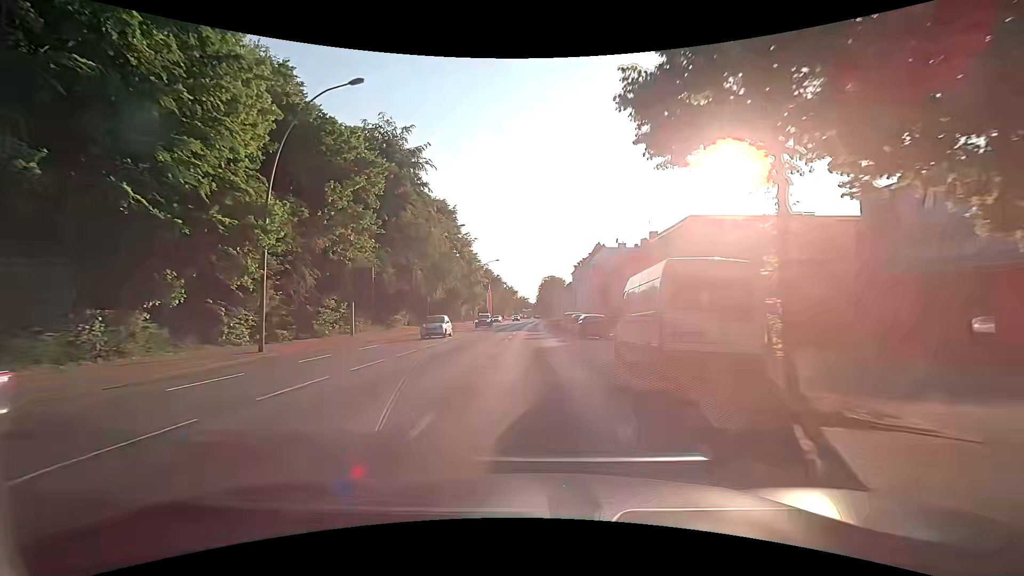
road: primary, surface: asphalt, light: Day
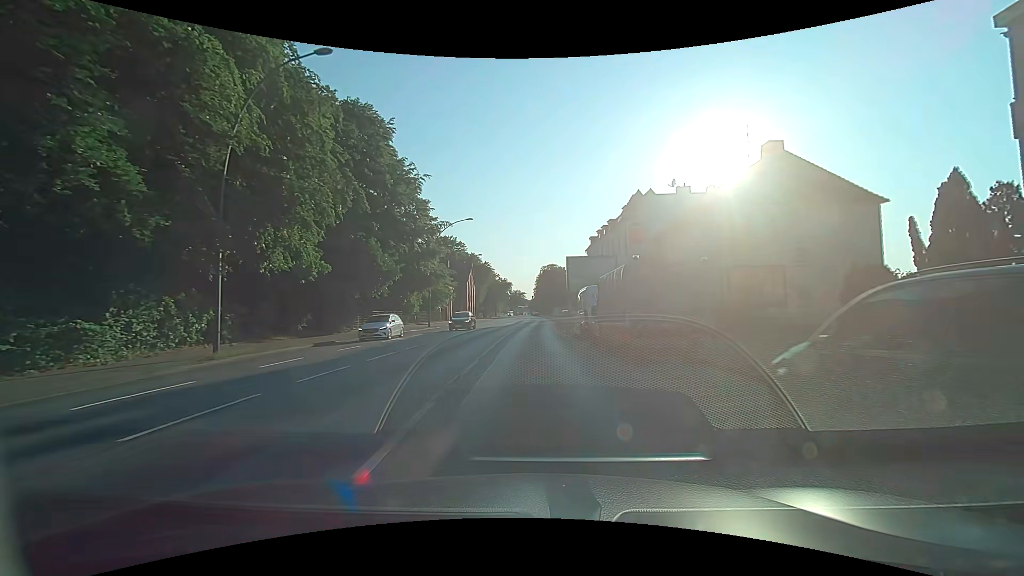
(+0.4, +38.4) m; +1°
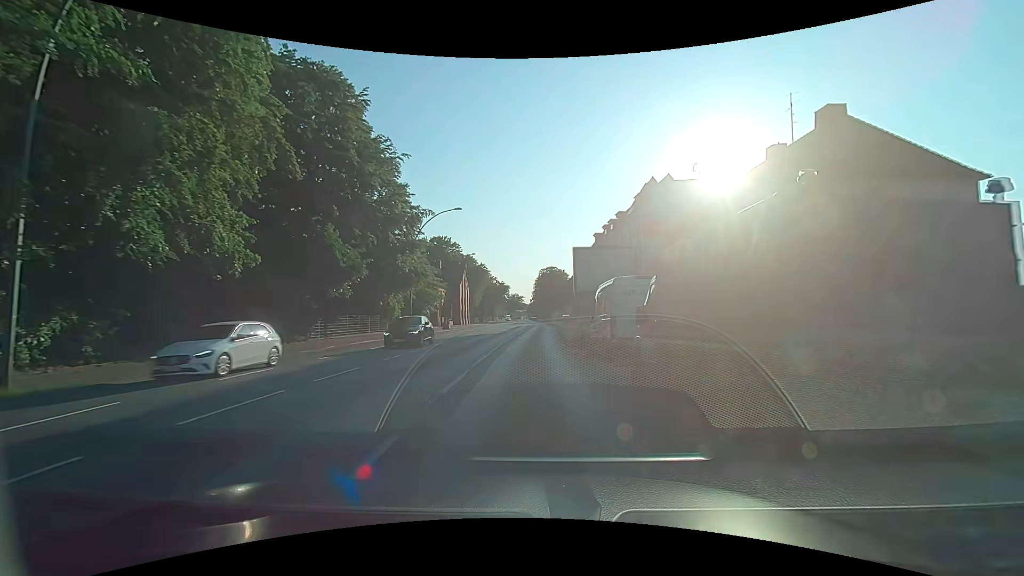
(0.0, +7.7) m; 0°
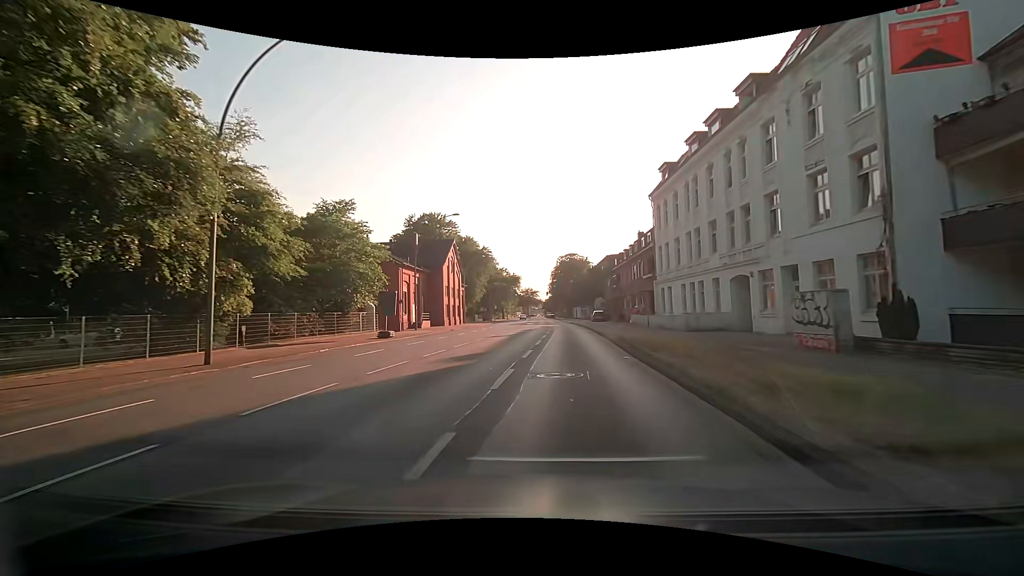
(-0.1, +31.1) m; -1°
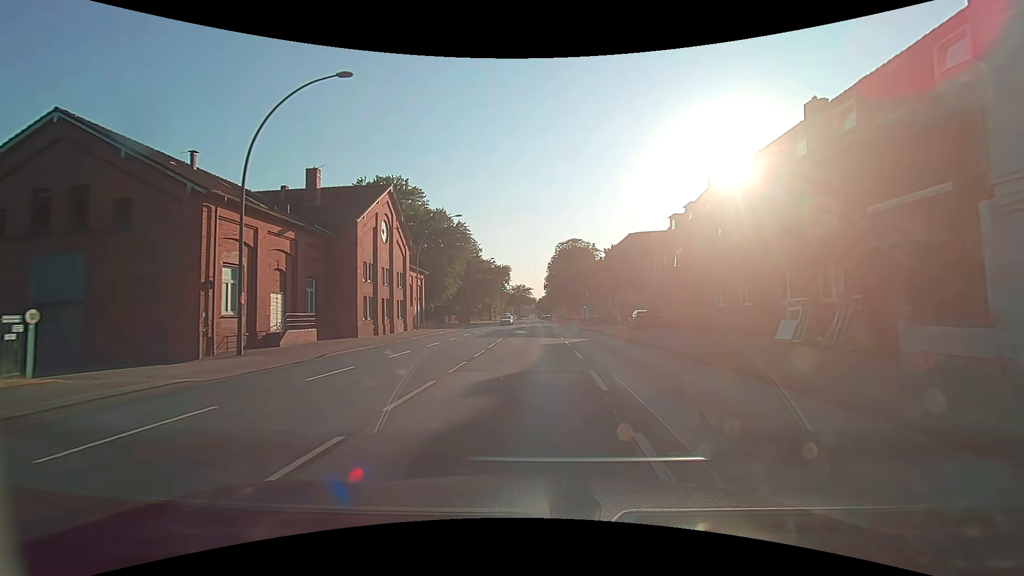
(-0.4, +31.0) m; 0°
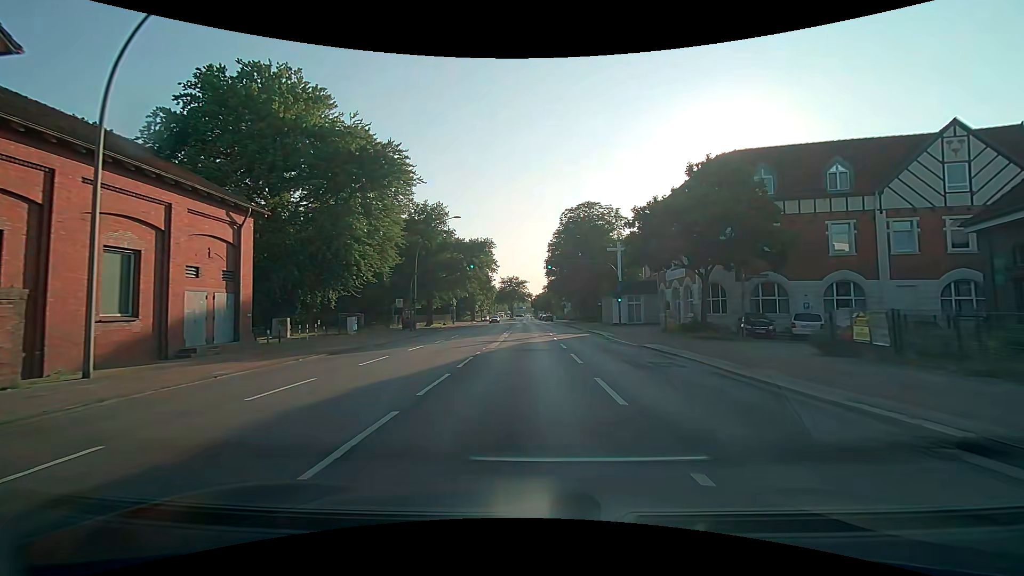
(+0.4, +38.7) m; +1°
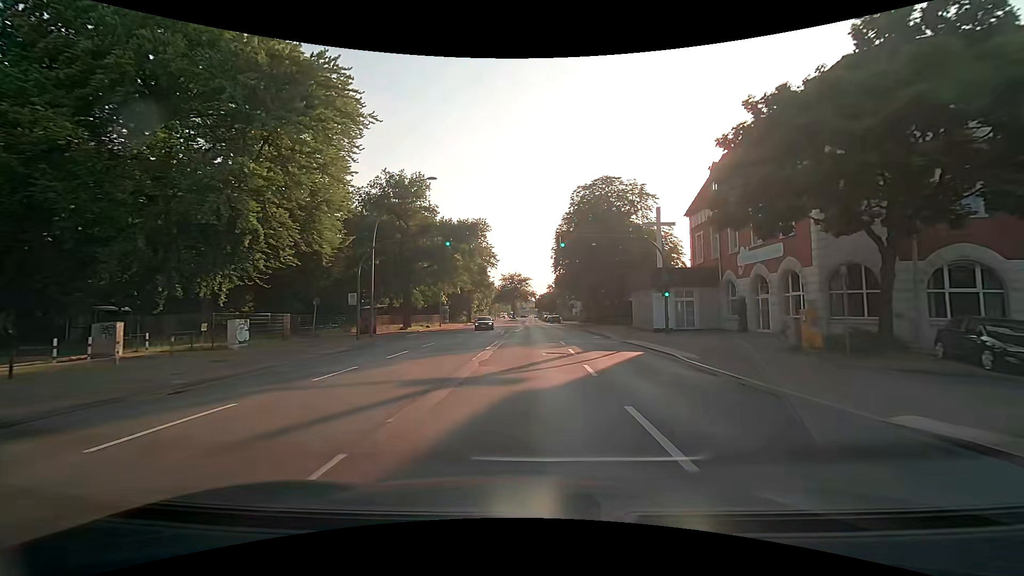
(-0.1, +15.5) m; -1°
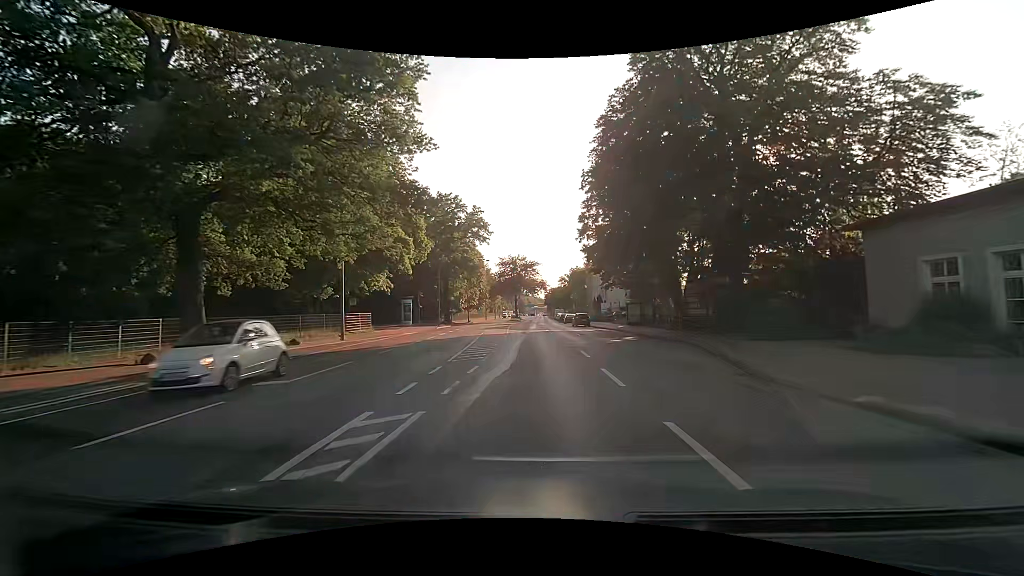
(-0.2, +38.5) m; -1°
(0, +10) (0, +20) (0, +30) (0, +40) (0, +50) (0, +60) (0, +70) (0, +80) (0, +90) (0, +100) m
